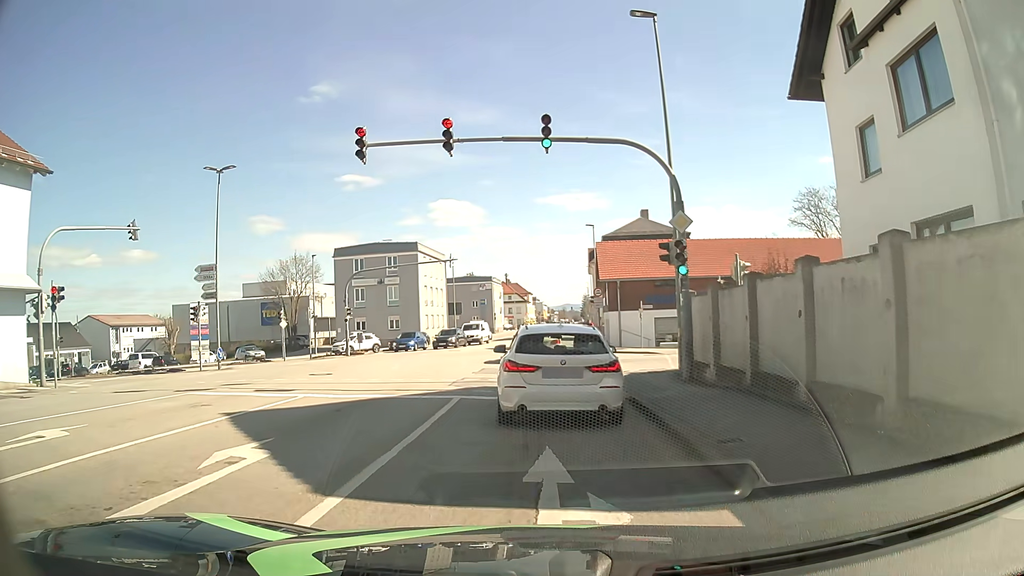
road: tertiary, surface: asphalt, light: Day
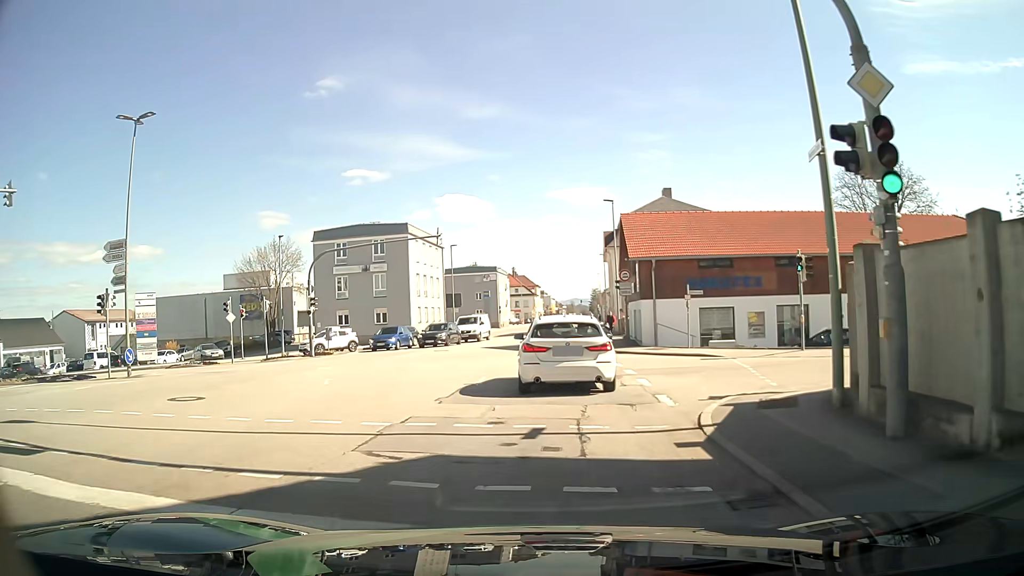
(-0.2, +9.6) m; -1°
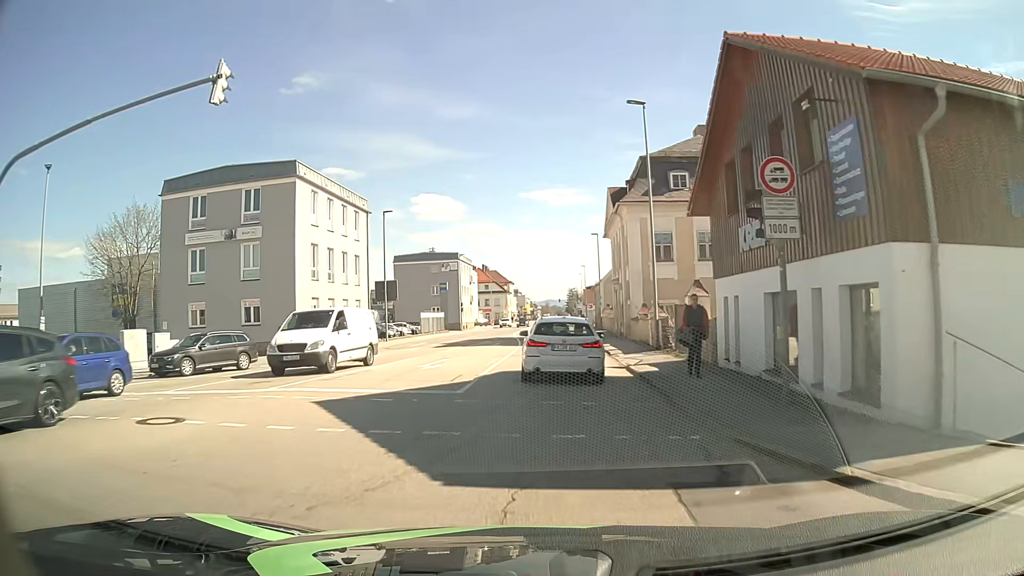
(+0.3, +24.1) m; +2°
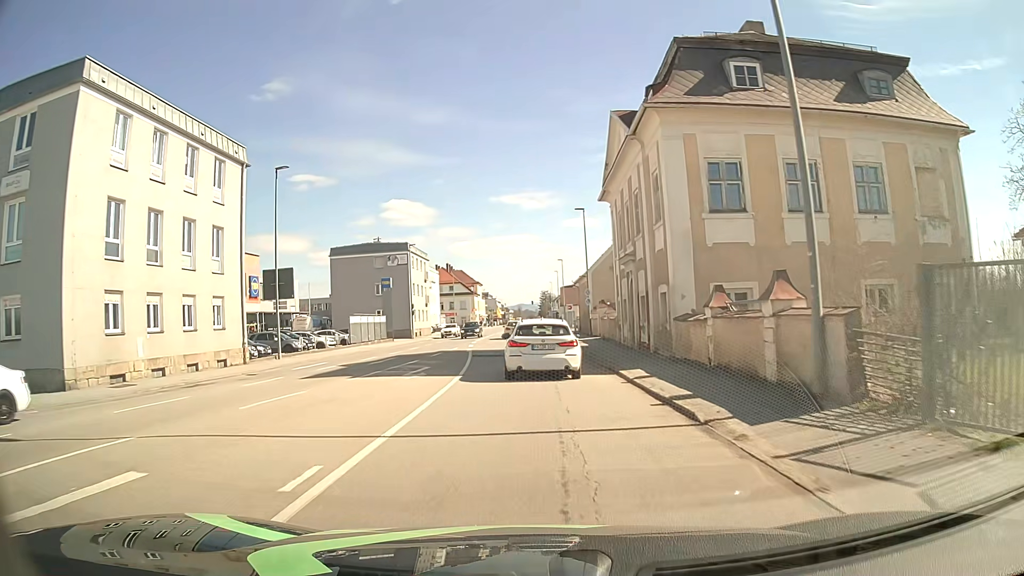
(+0.5, +17.9) m; +2°
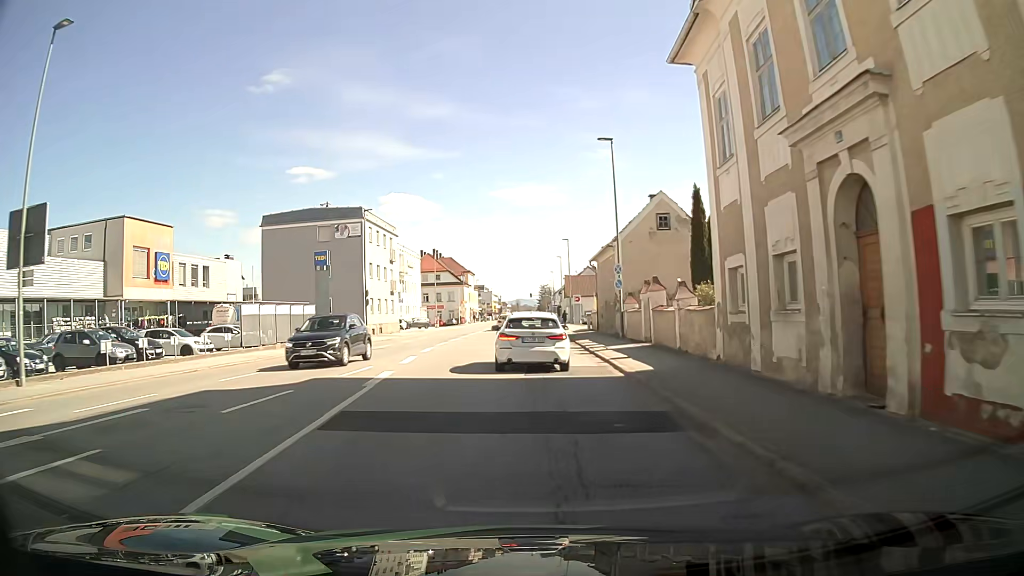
(+0.1, +20.1) m; +1°
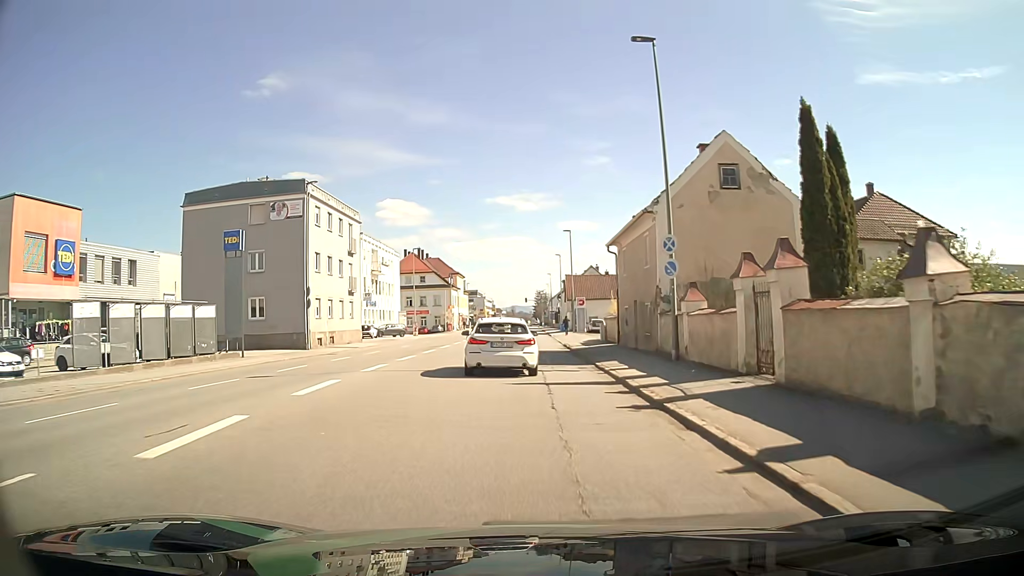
(-0.1, +13.6) m; 0°
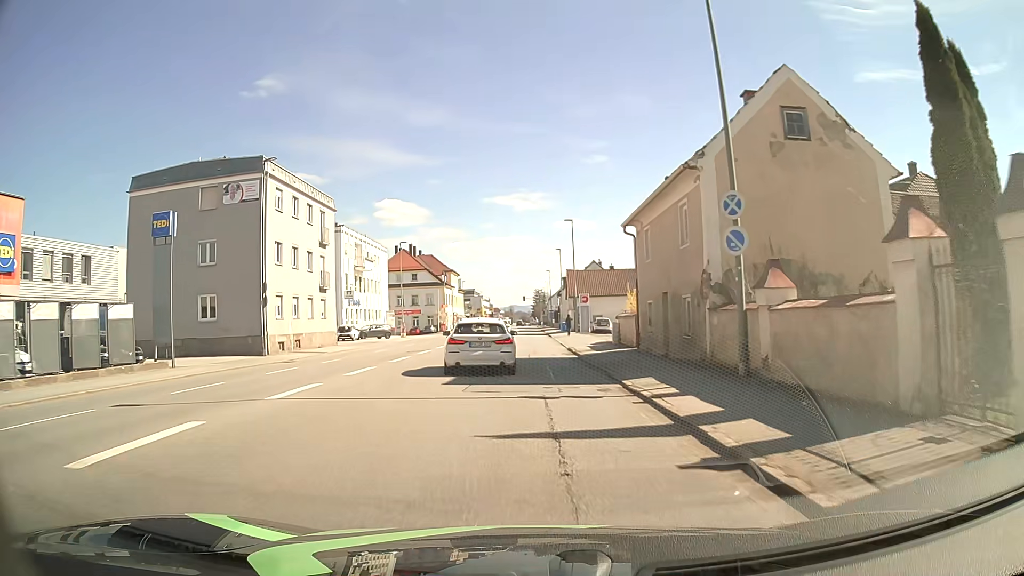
(0.0, +6.7) m; 0°
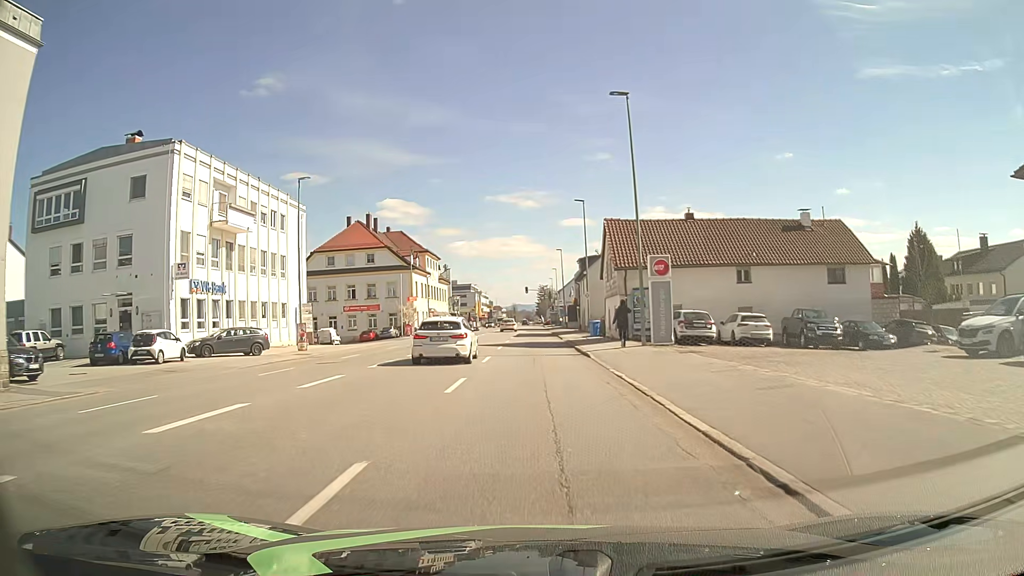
(0.0, +34.1) m; 0°
(0, +10) (0, +20) (0, +30) (0, +40) (0, +50) (0, +60) (0, +70) (0, +80) (0, +90) (0, +100) m
